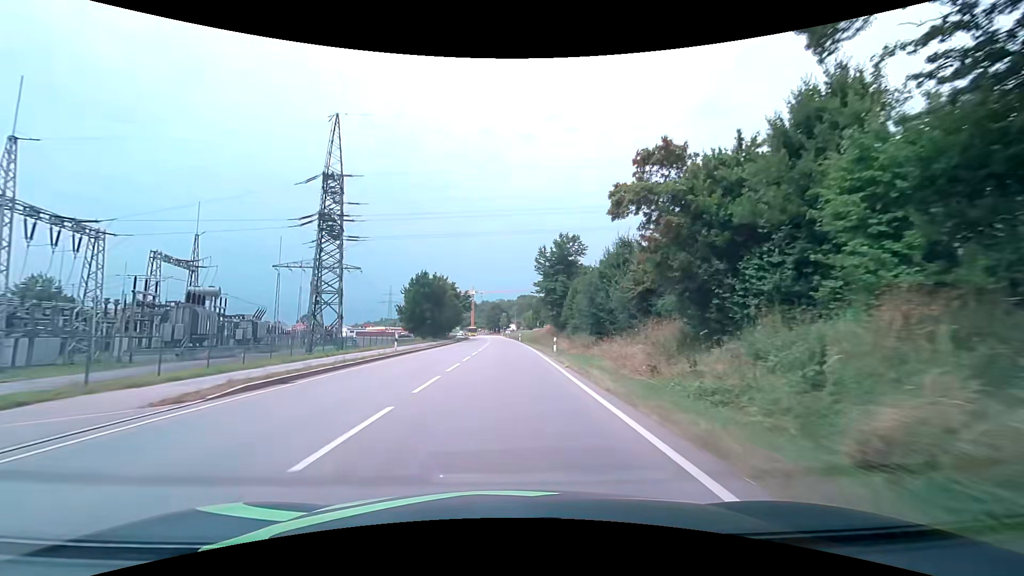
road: primary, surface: asphalt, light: Day
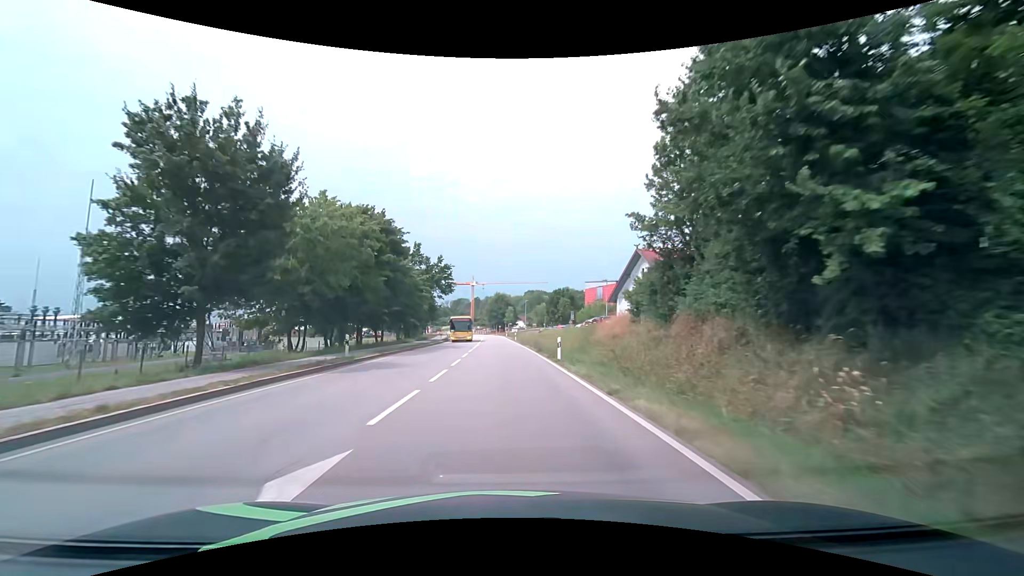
(+0.1, +52.1) m; 0°
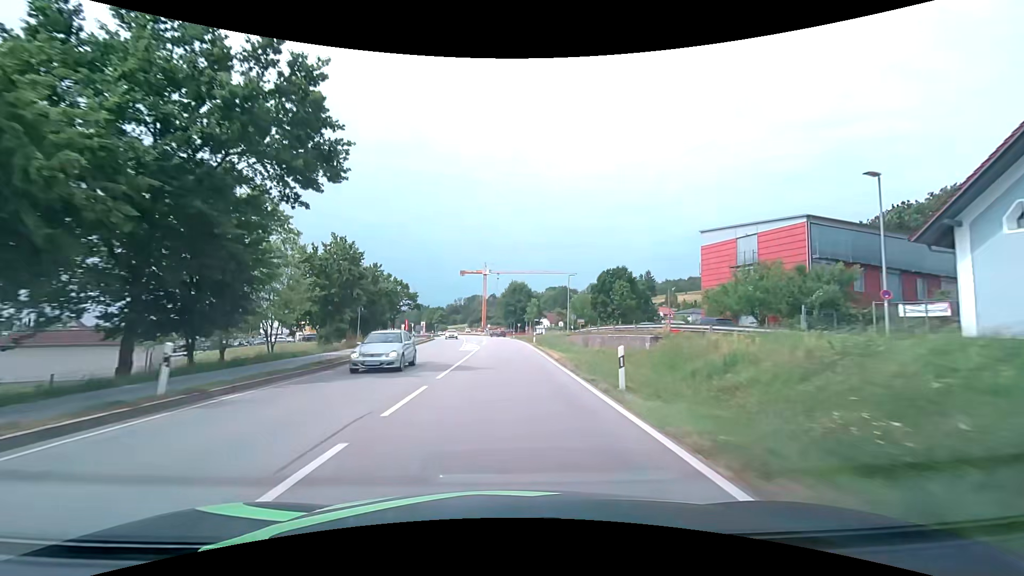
(-1.2, +53.4) m; -2°
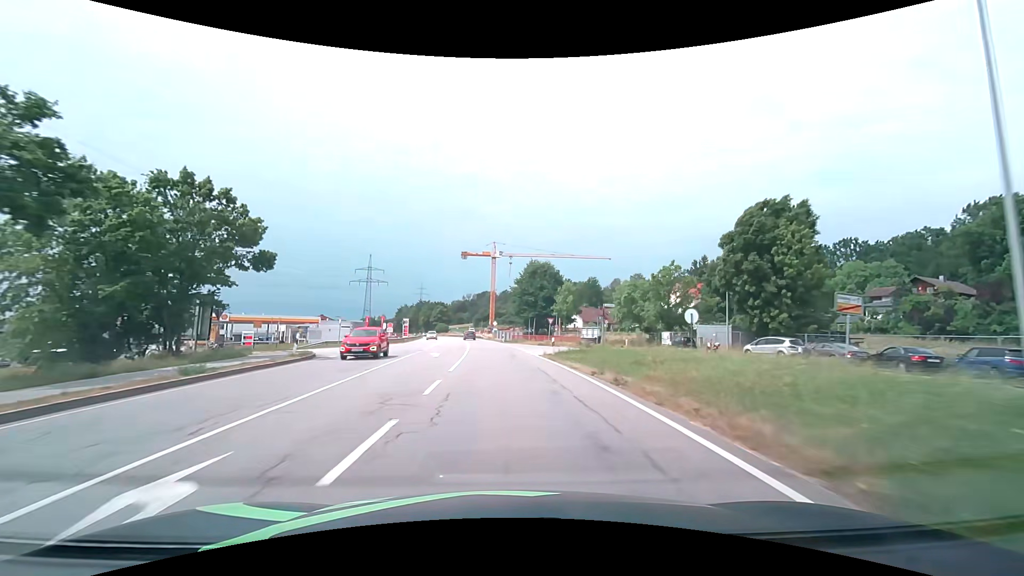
(-0.6, +52.4) m; -1°
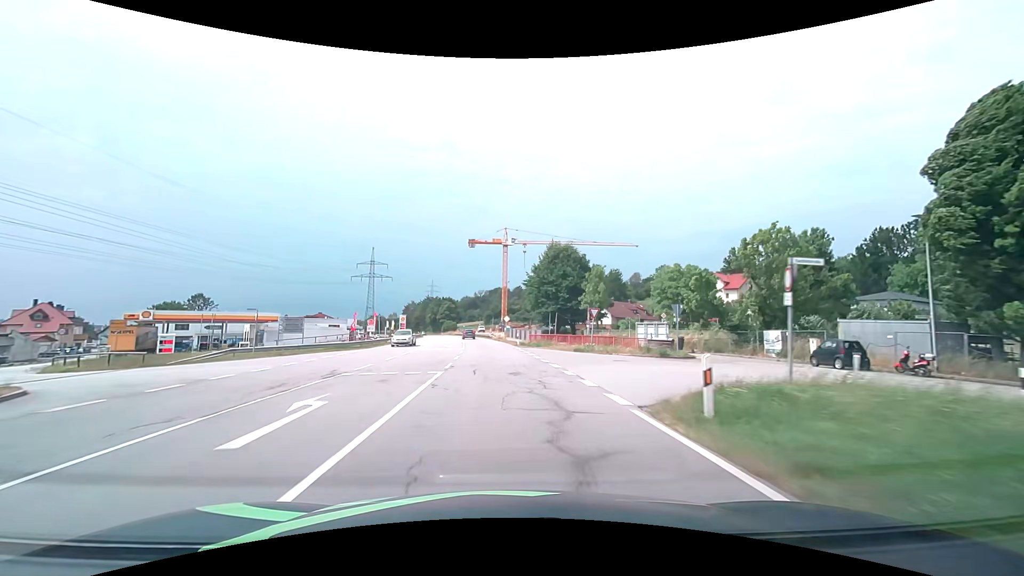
(-0.2, +20.3) m; -1°
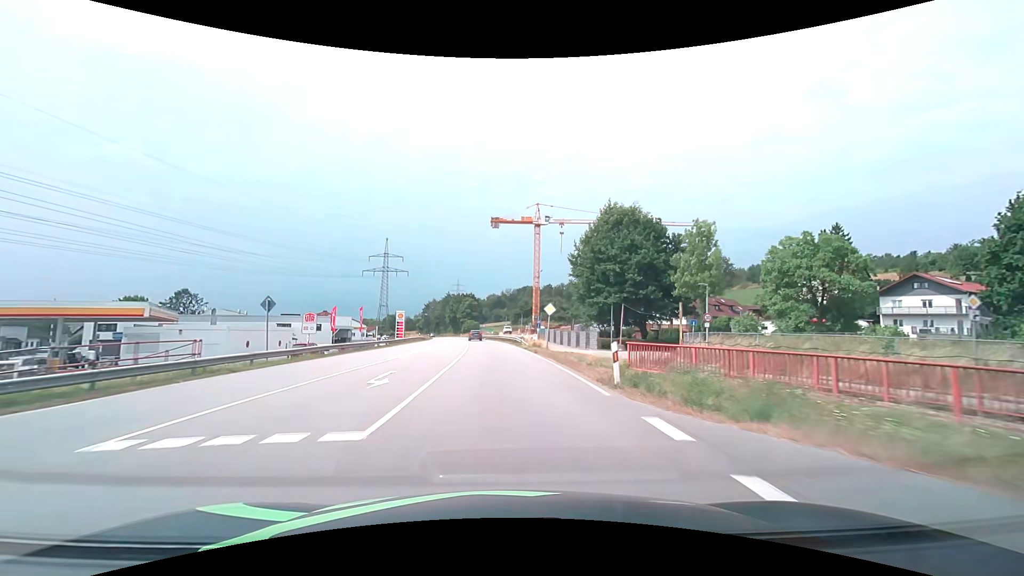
(-1.1, +30.1) m; -4°
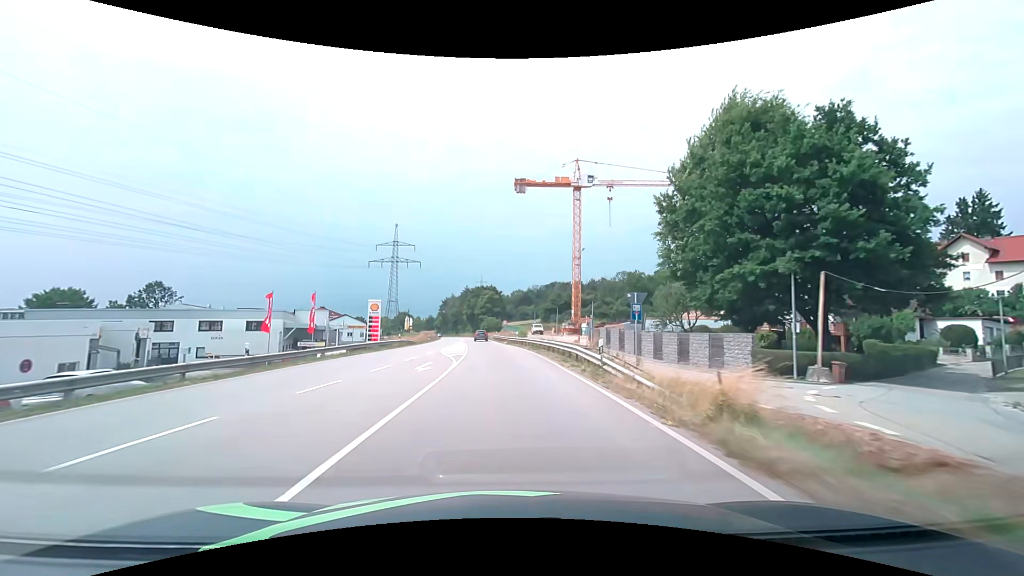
(-0.7, +30.1) m; -3°
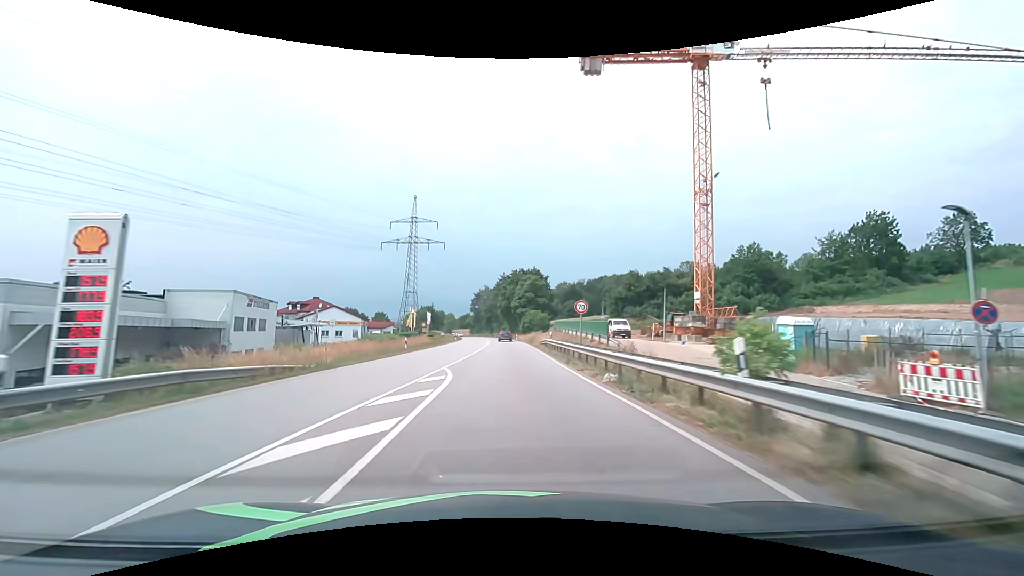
(-1.6, +40.8) m; -5°
(0, +10) (0, +20) (0, +30) (0, +40) (0, +50) (0, +60) (0, +70) (-1, +80) (-1, +90) (-2, +100) m
